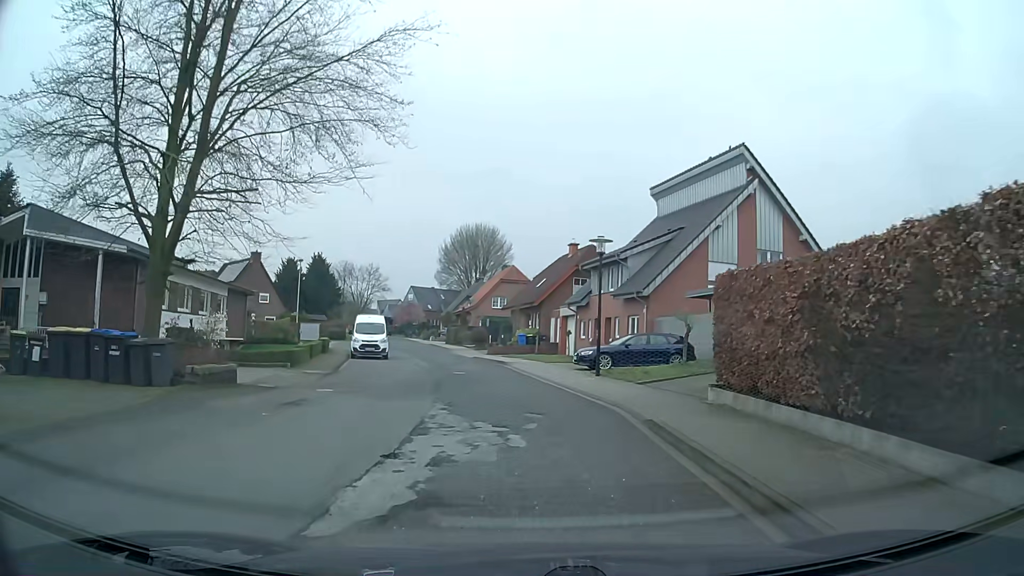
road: residential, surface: asphalt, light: Day
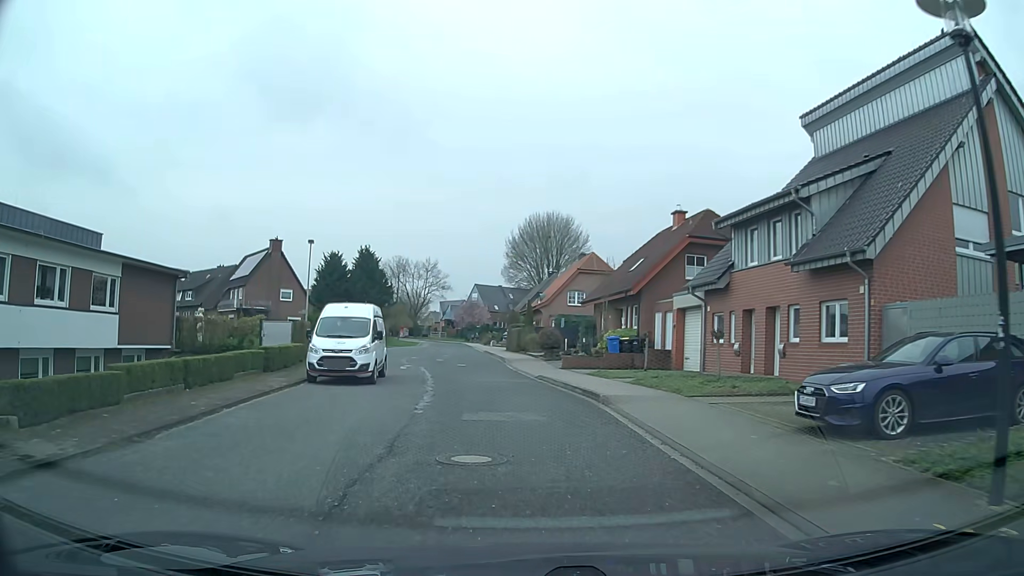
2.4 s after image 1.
(-0.8, +16.9) m; -6°
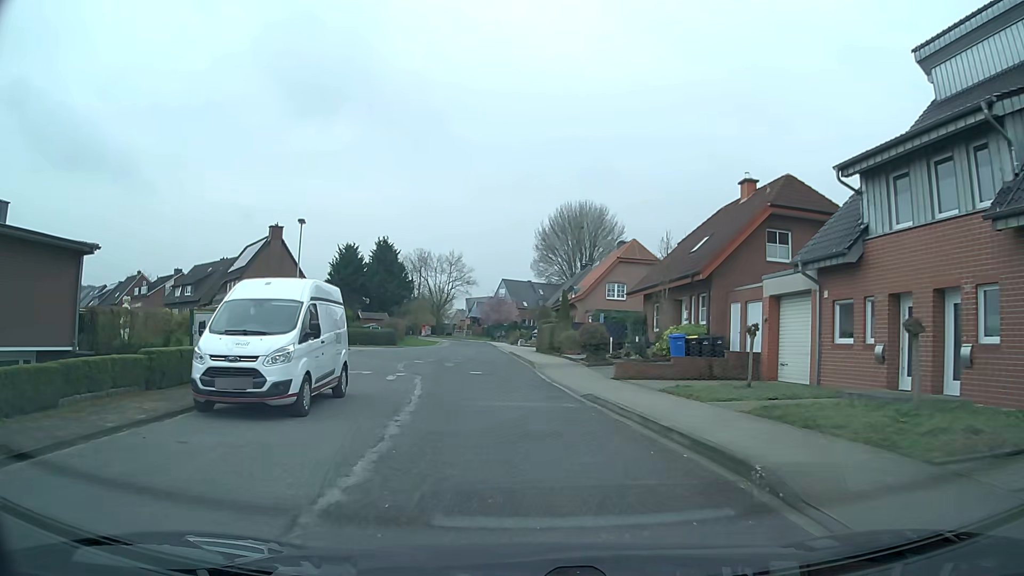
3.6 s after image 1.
(-0.3, +8.5) m; -4°
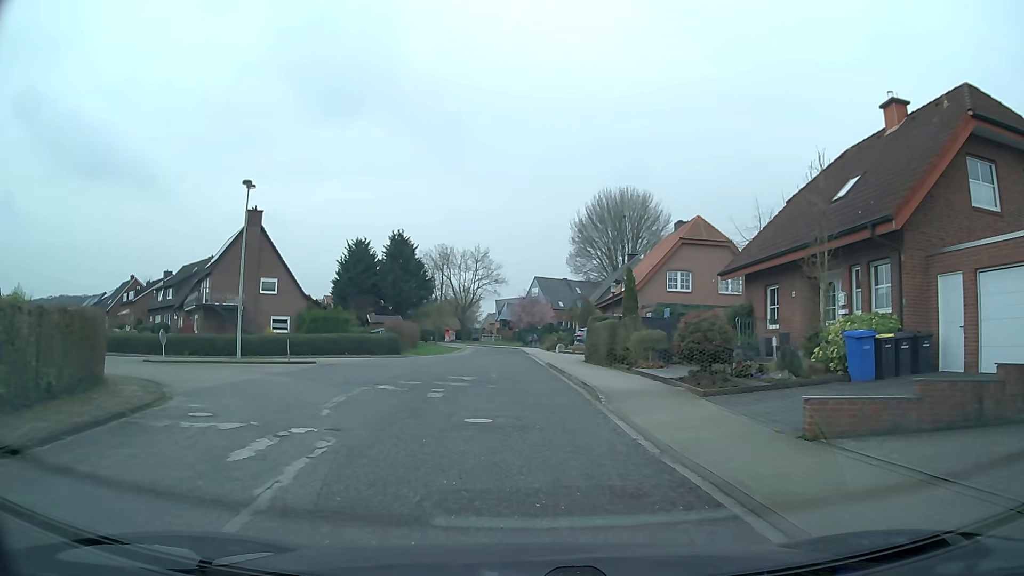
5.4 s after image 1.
(-0.2, +12.9) m; -2°
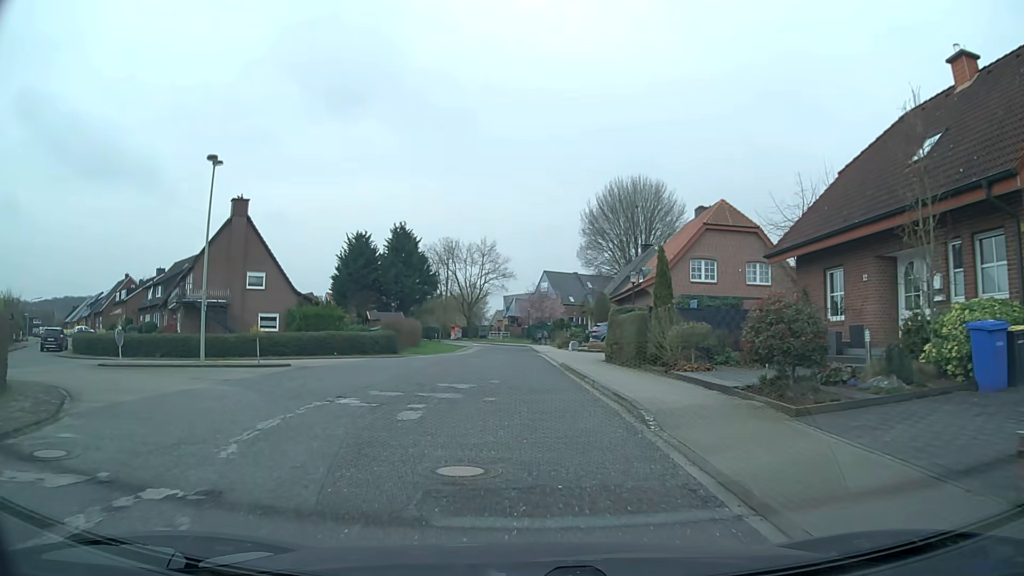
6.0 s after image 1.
(-0.1, +4.4) m; 0°
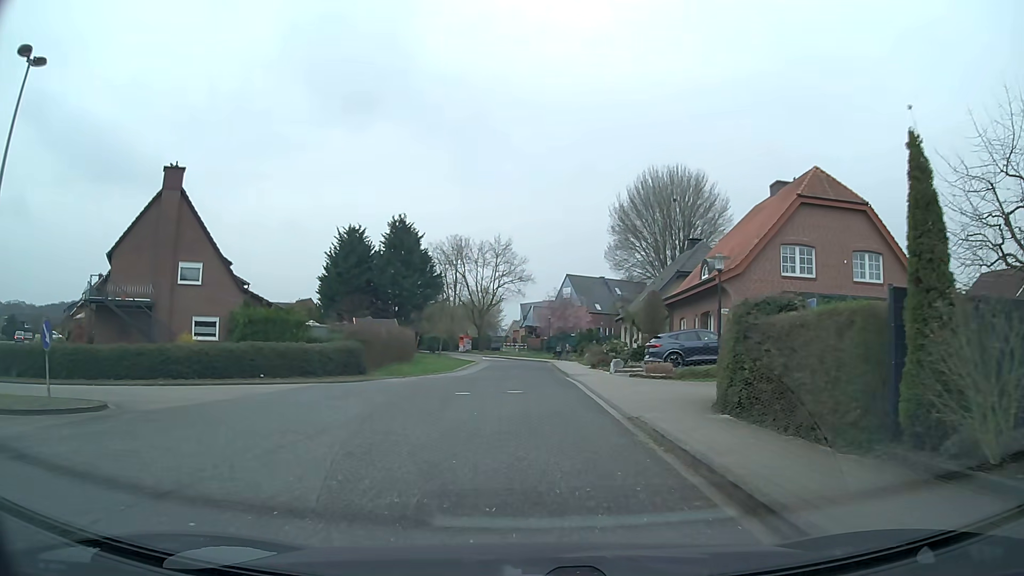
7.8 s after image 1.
(-0.5, +12.9) m; -3°
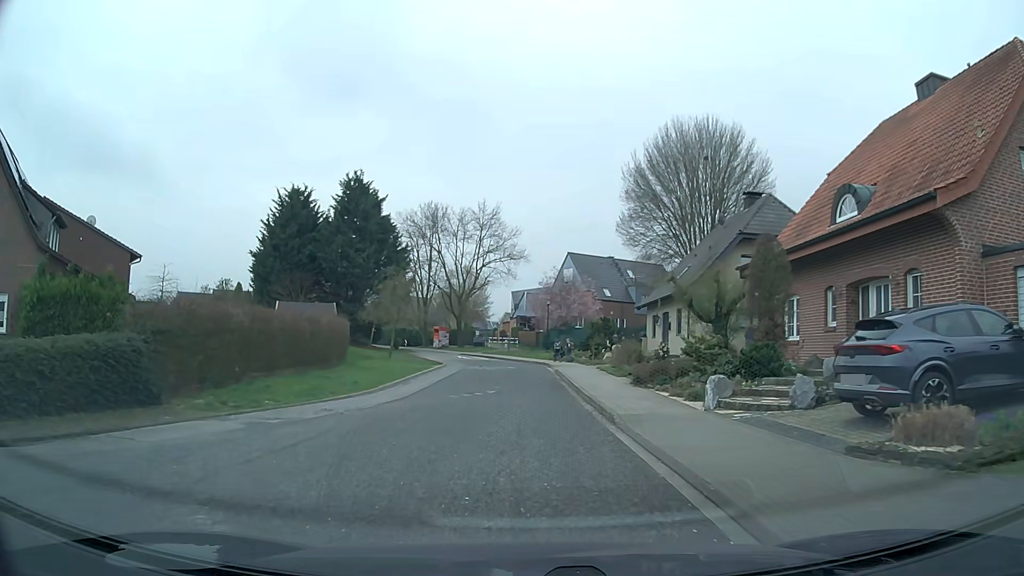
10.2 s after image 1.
(+0.2, +17.3) m; 0°
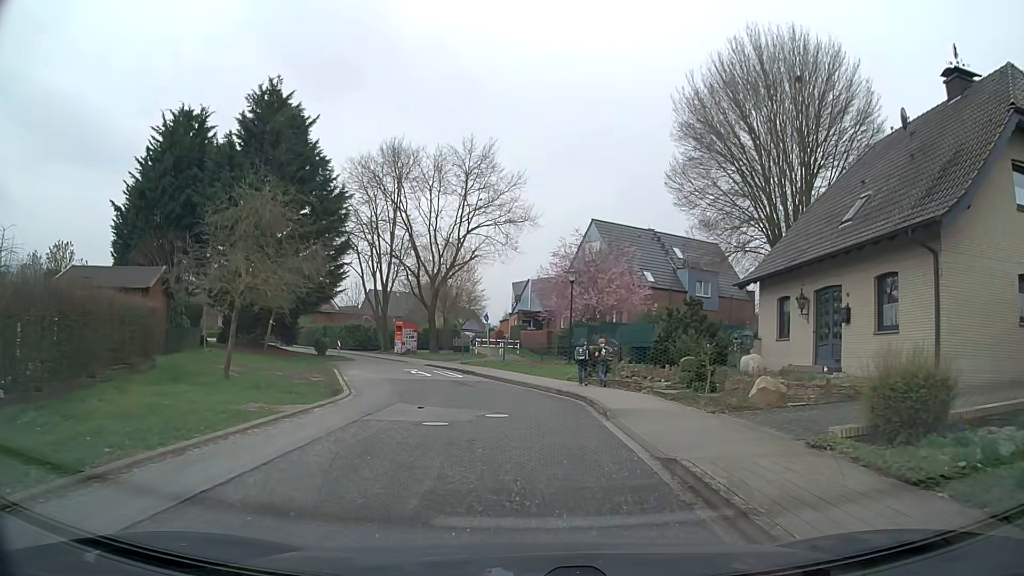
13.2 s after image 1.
(-0.1, +22.1) m; +1°
(0, +10) (-2, +20) (-4, +30) (-8, +39) (-15, +46) (-23, +53) (-30, +60) (-37, +66) (-45, +73) (-52, +79) m
